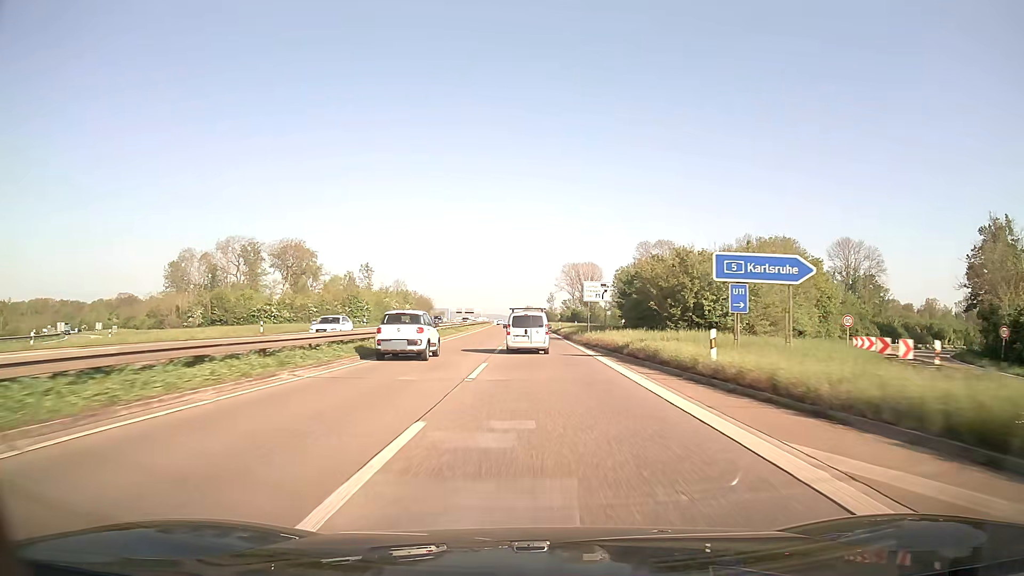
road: trunk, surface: asphalt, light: Day
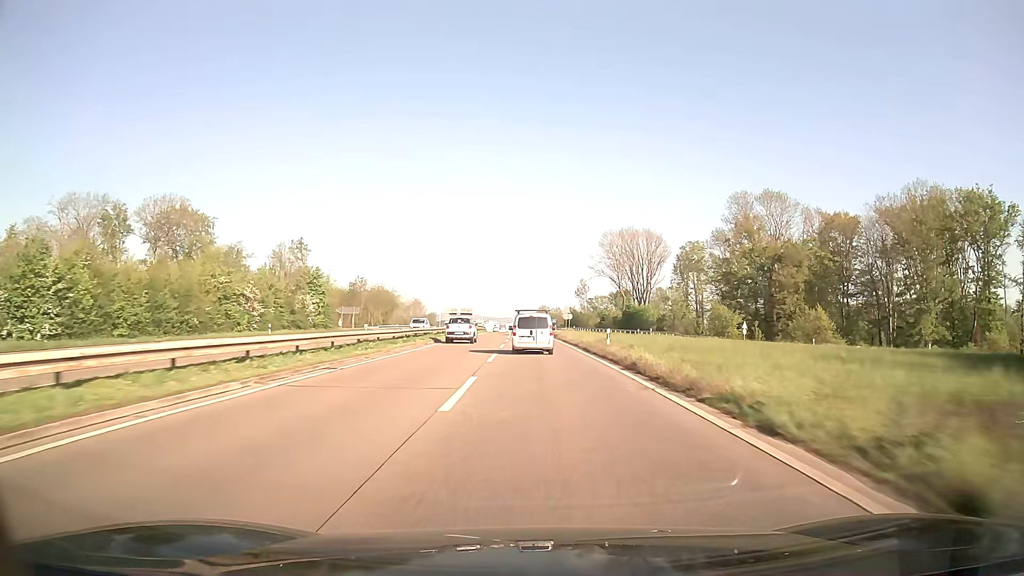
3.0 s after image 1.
(-0.8, +77.7) m; -1°
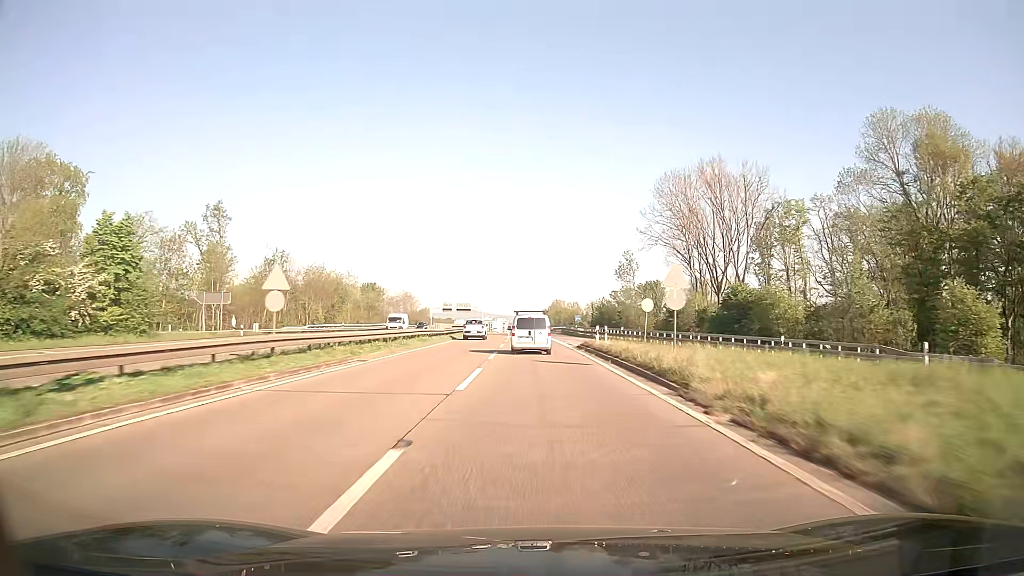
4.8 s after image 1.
(-0.4, +46.2) m; -1°
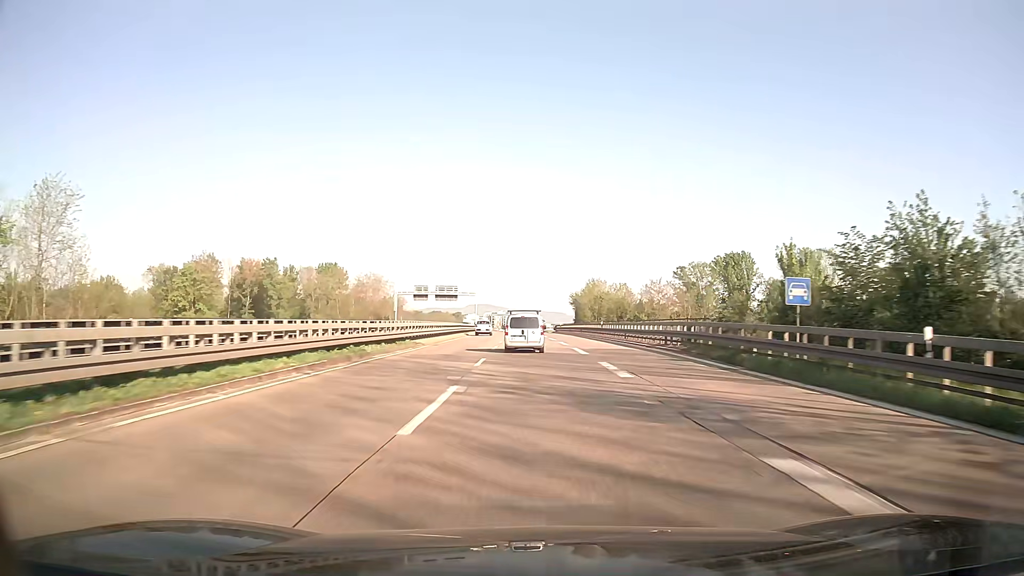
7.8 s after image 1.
(-0.9, +76.5) m; -1°
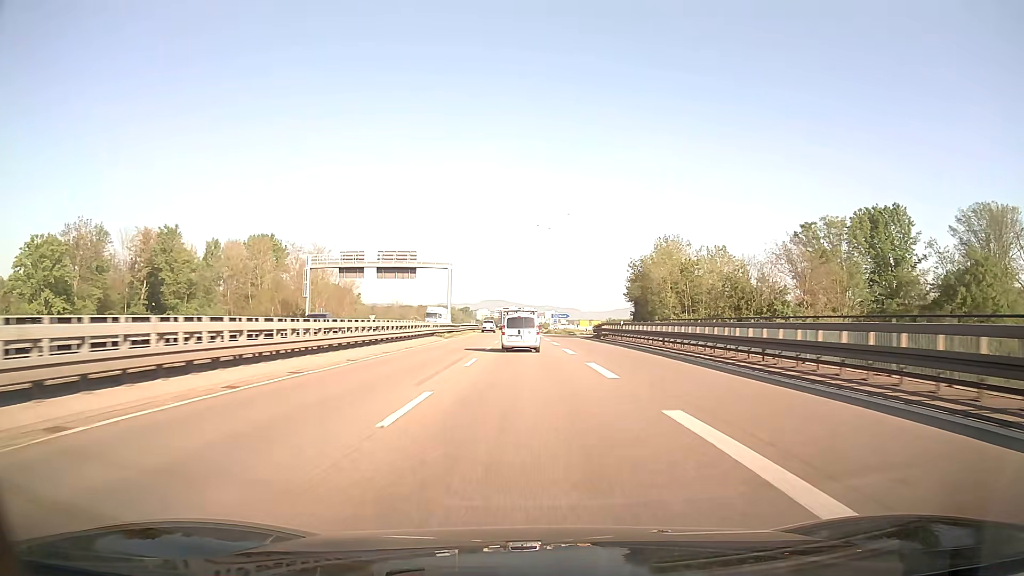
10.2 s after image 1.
(-0.5, +60.5) m; -1°
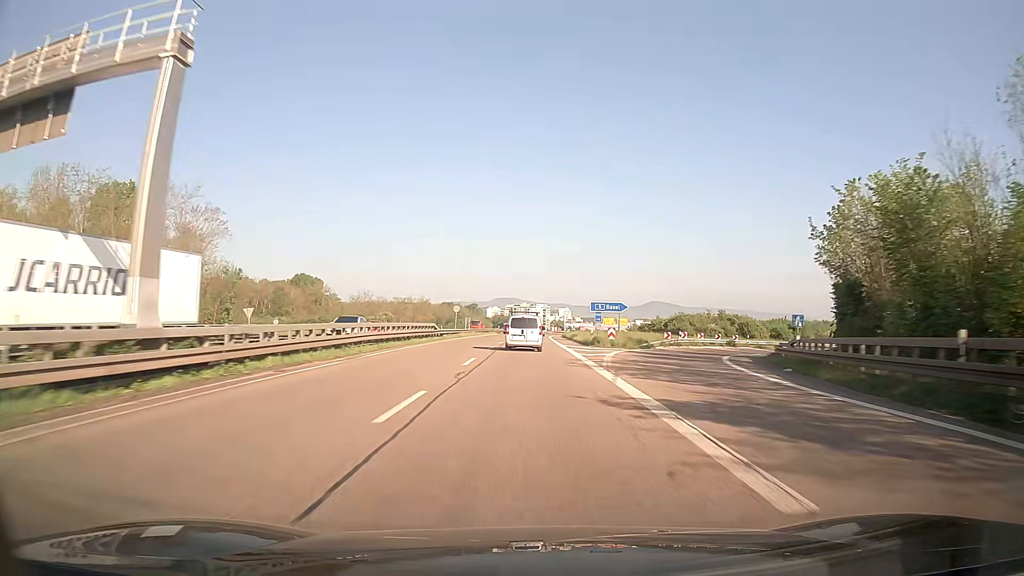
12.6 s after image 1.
(-0.6, +60.0) m; -1°
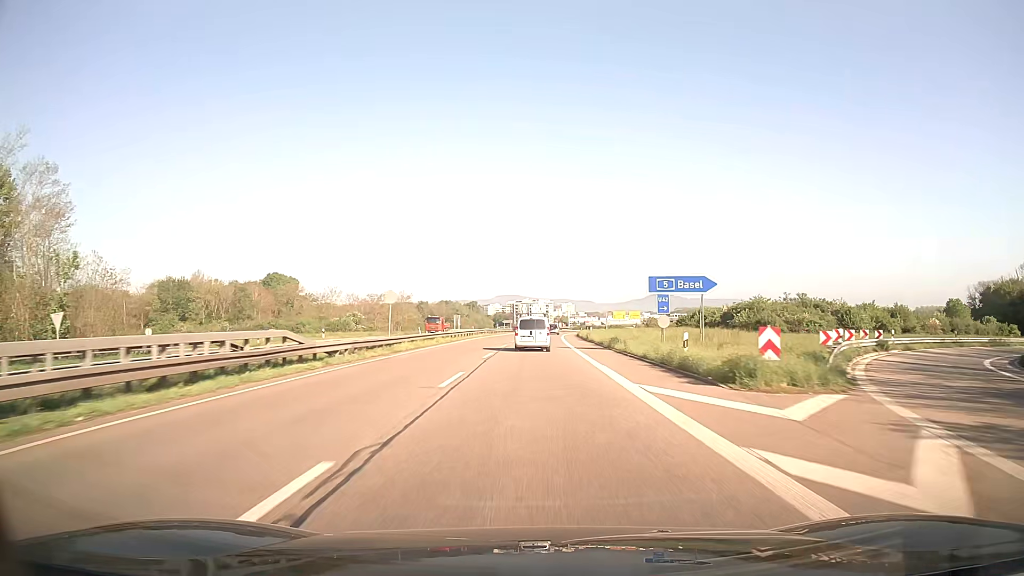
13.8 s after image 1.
(0.0, +29.9) m; 0°
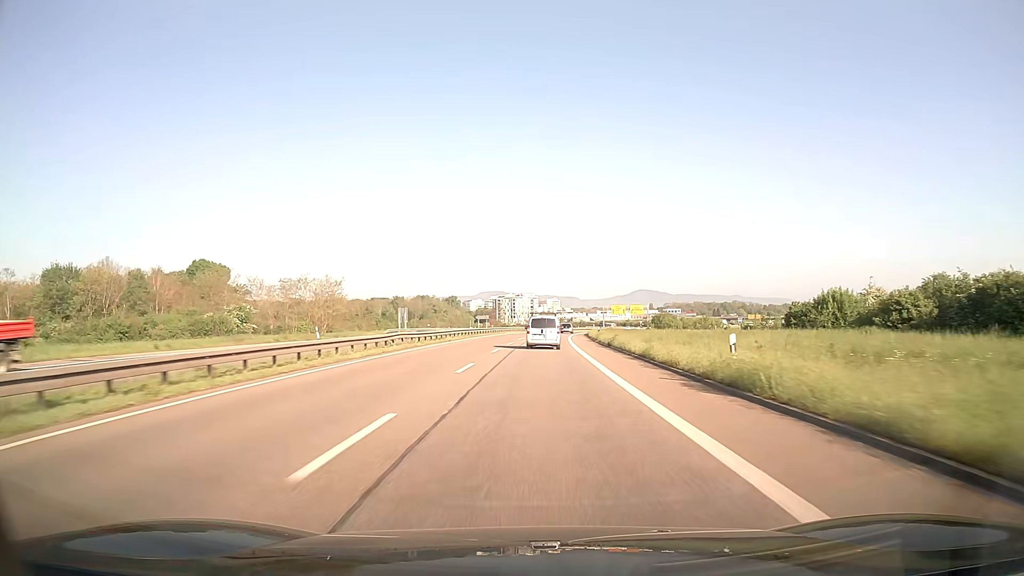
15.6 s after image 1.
(+0.5, +44.9) m; +1°
(0, +10) (0, +20) (+1, +30) (+1, +40) (+1, +50) (+2, +60) (+2, +70) (+3, +80) (+4, +90) (+5, +100) m
